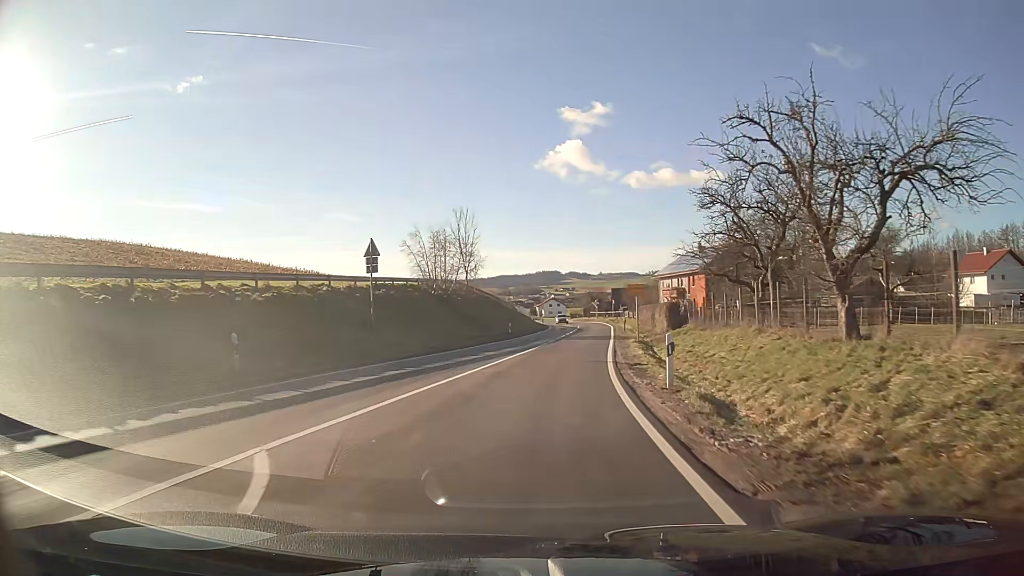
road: secondary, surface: asphalt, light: Day
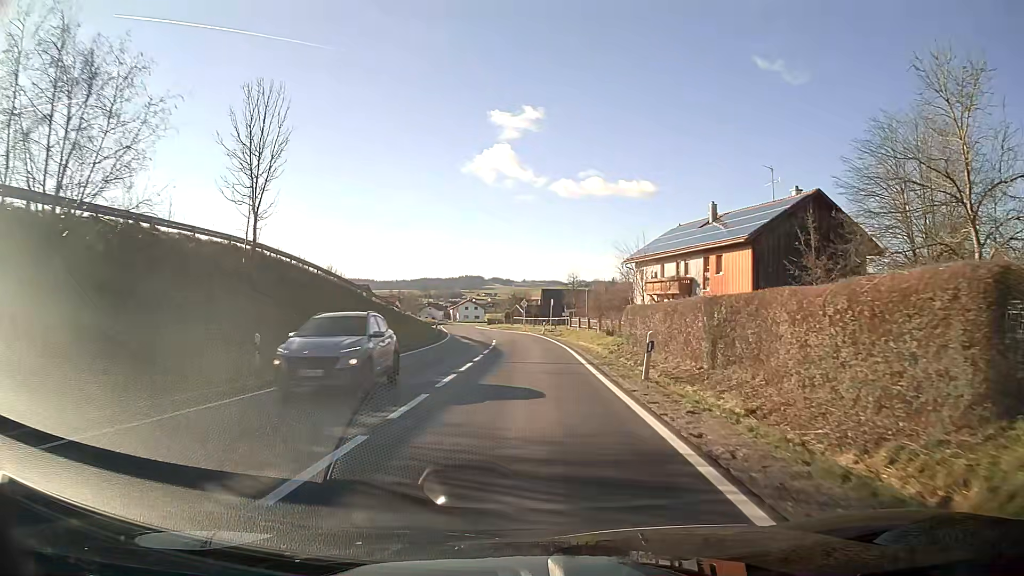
(+2.3, +37.4) m; +6°
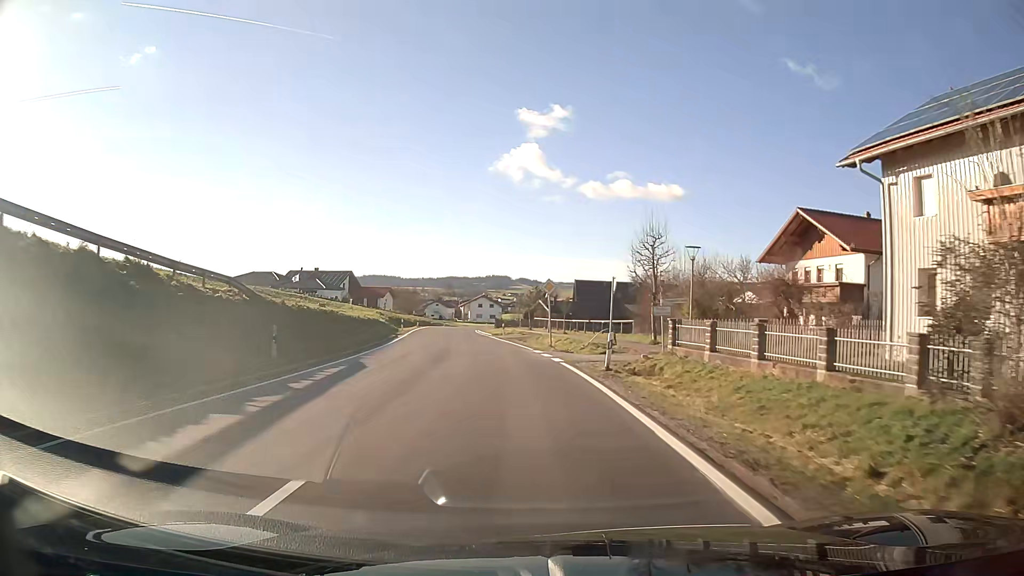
(-0.5, +38.6) m; -3°
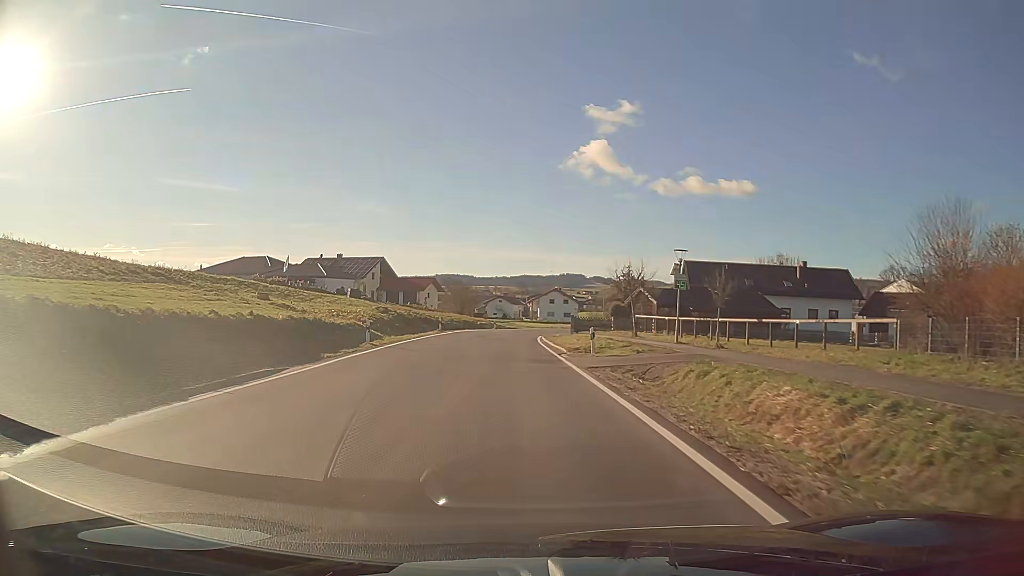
(-1.6, +31.4) m; -6°
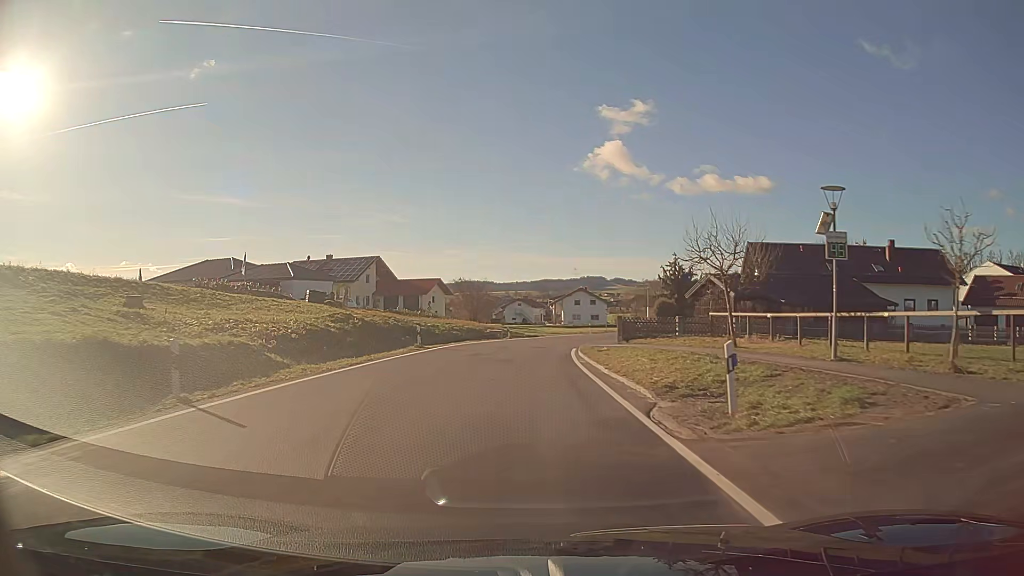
(-0.2, +16.0) m; -1°
